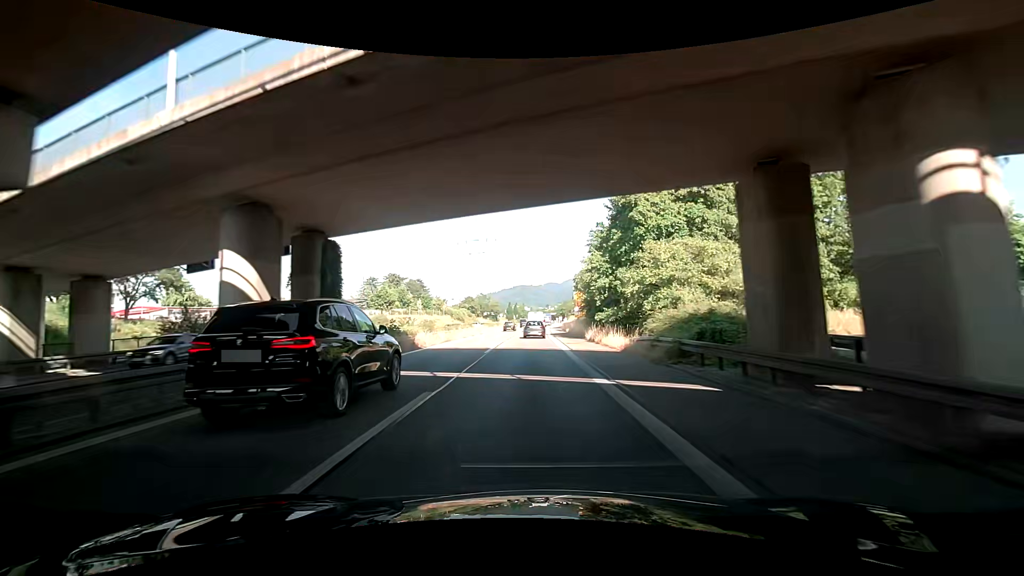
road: trunk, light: Day
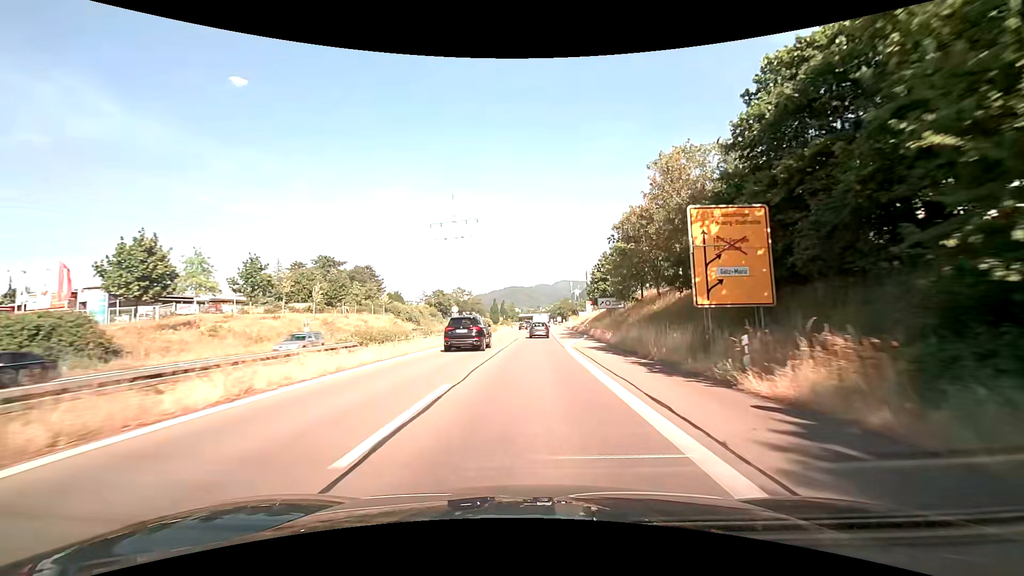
(-2.2, +52.6) m; -2°
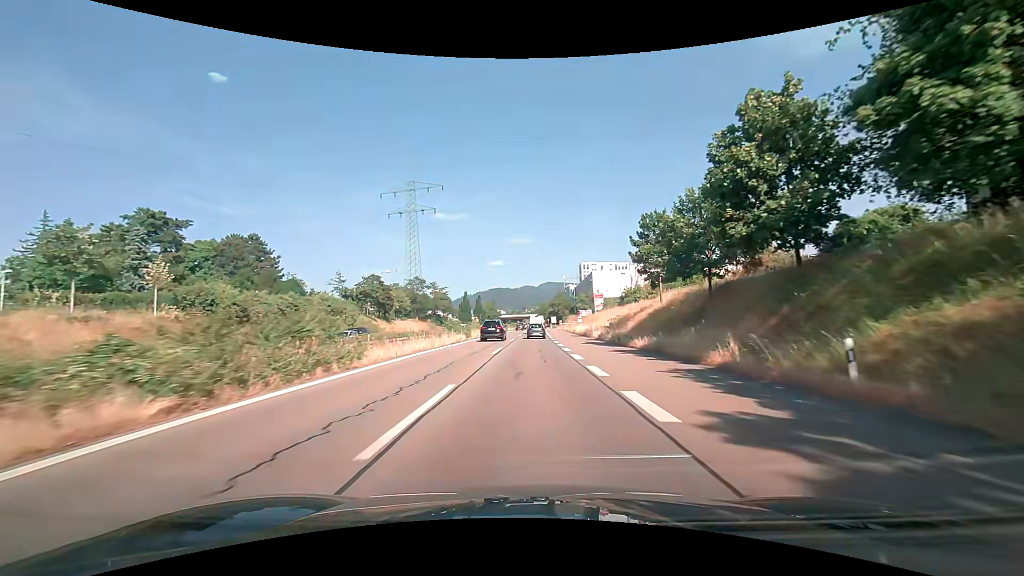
(+0.8, +53.7) m; +2°
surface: asphalt
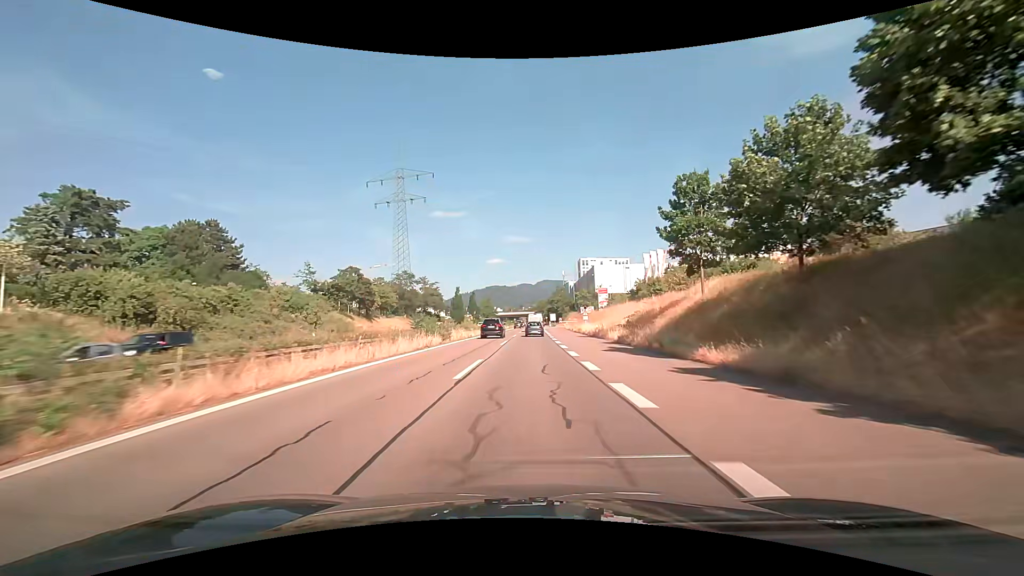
(0.0, +11.1) m; 0°
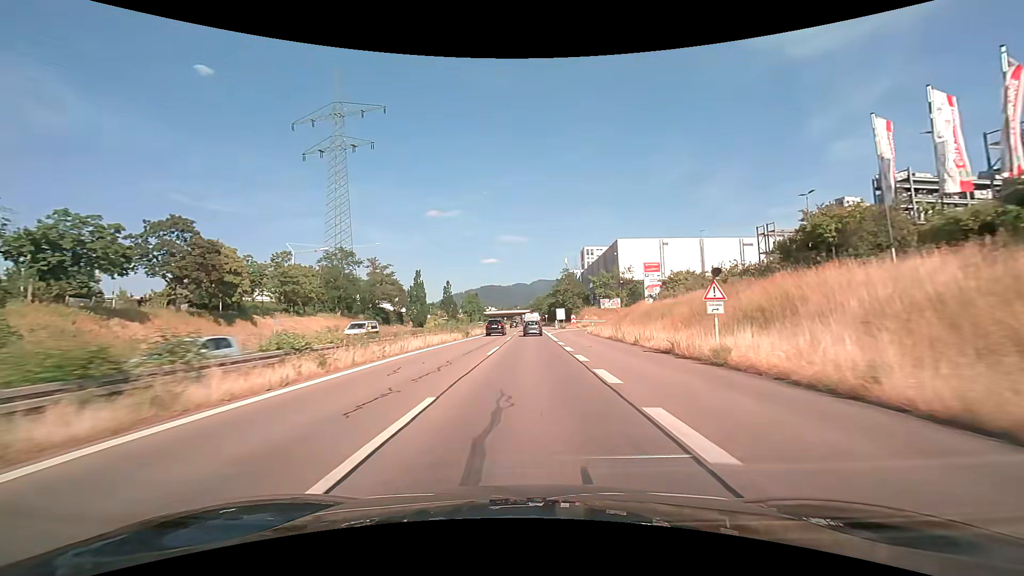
(+0.2, +45.2) m; +1°
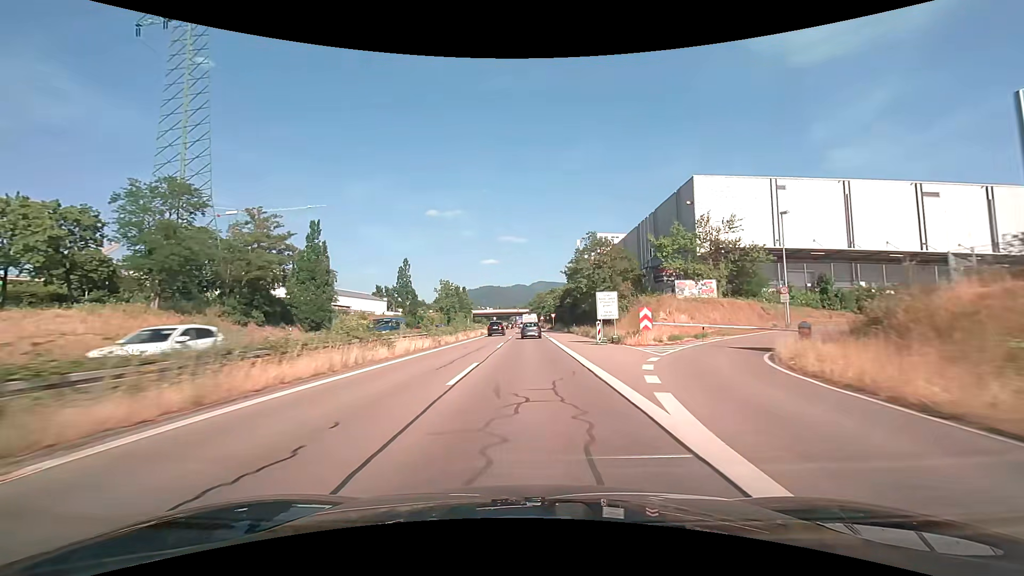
(+0.1, +46.0) m; 0°
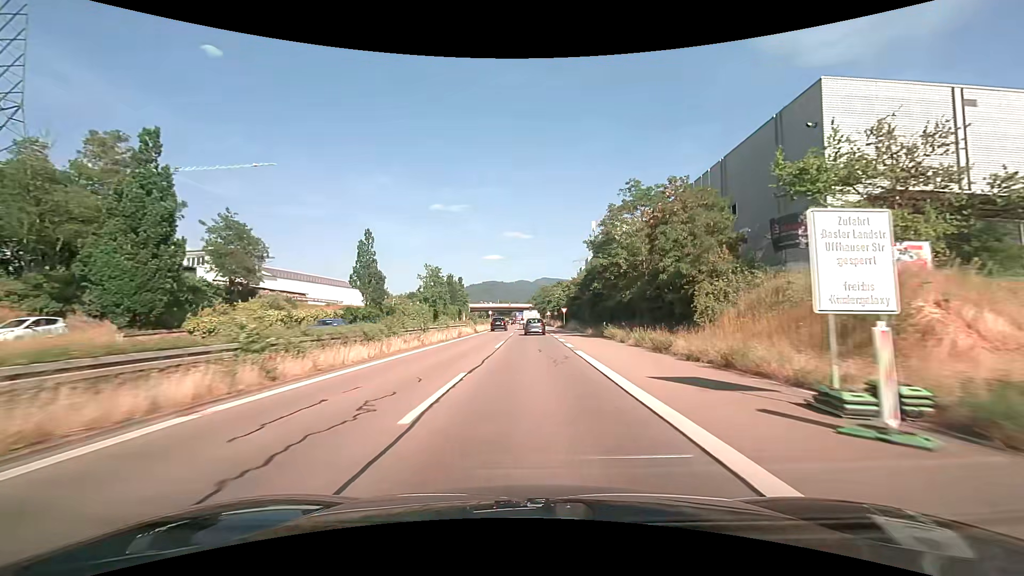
(-0.1, +22.3) m; -1°
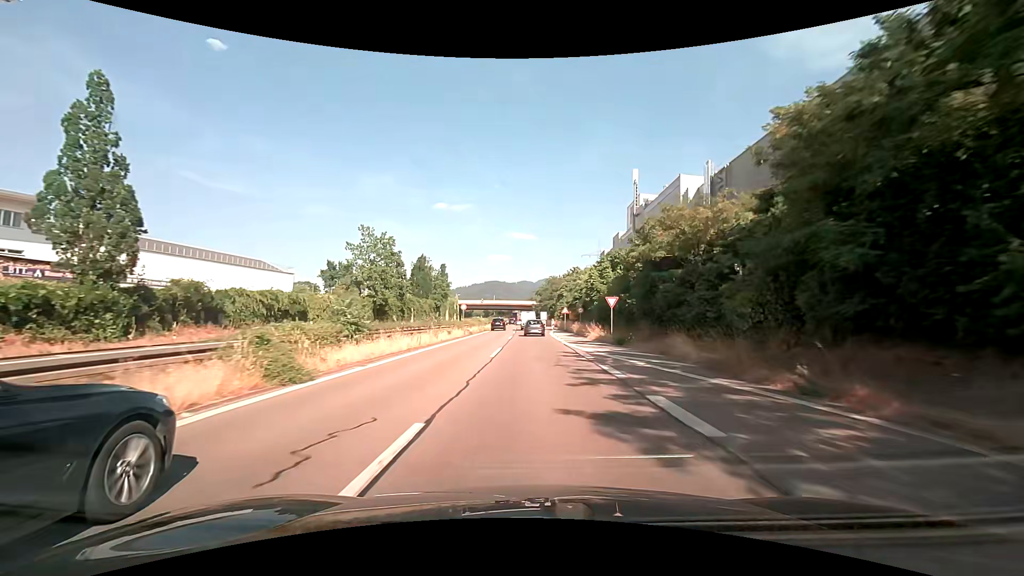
(+0.2, +41.7) m; 0°
(0, +10) (0, +20) (0, +30) (0, +40) (0, +50) (0, +60) (0, +70) (-1, +80) (-1, +90) (-1, +100) m
